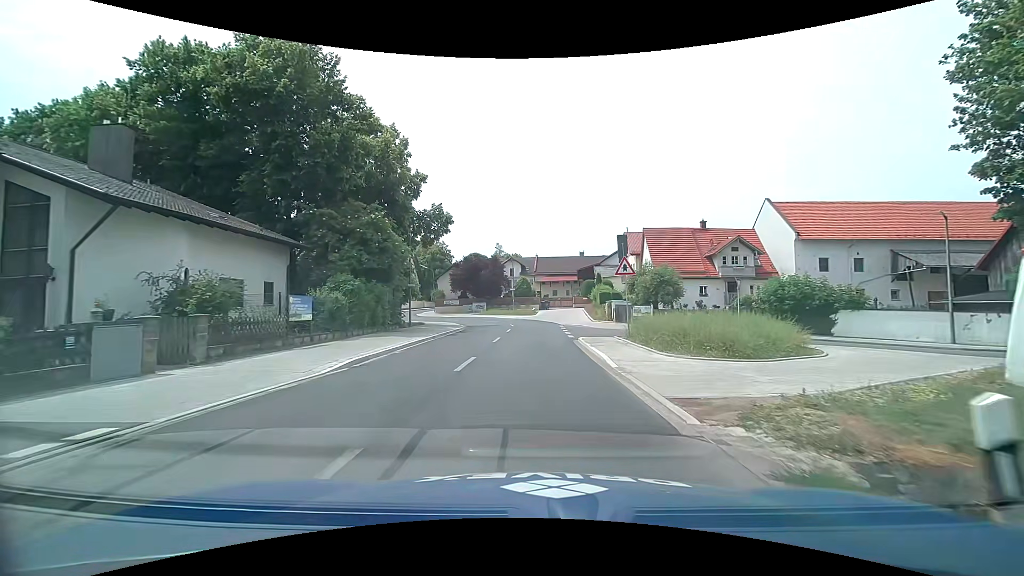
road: tertiary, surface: asphalt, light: Day
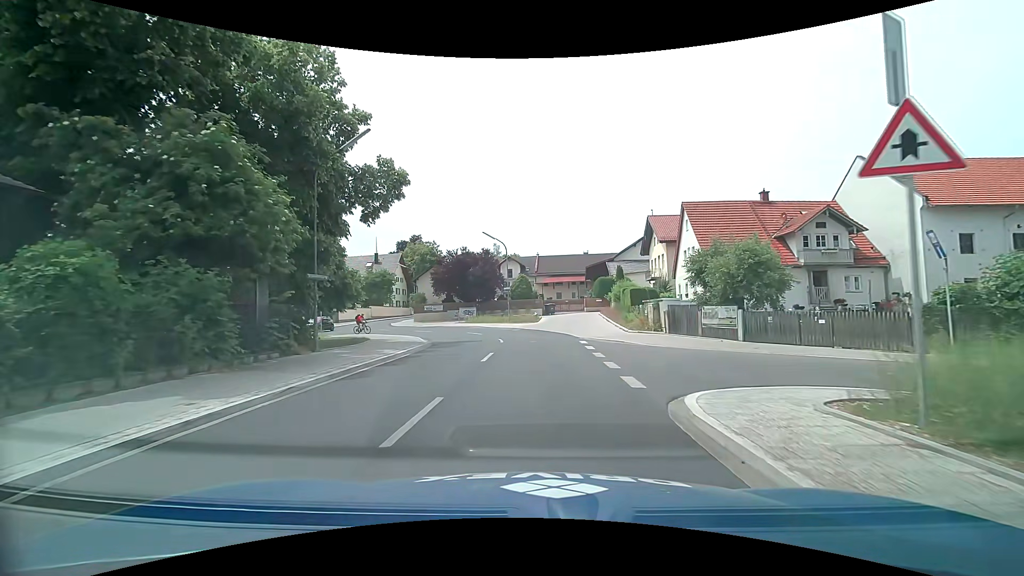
(-0.1, +14.7) m; 0°
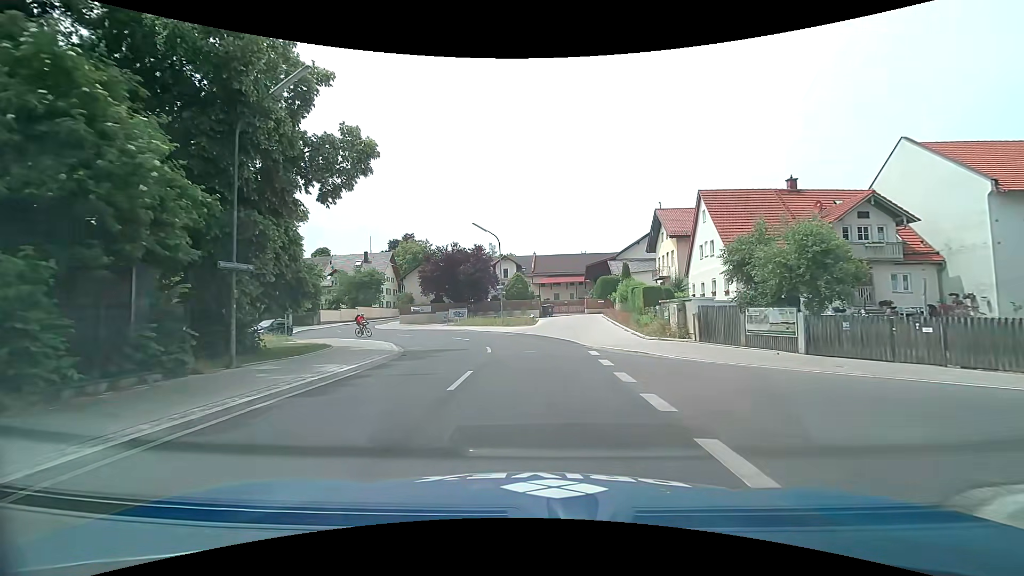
(0.0, +4.9) m; 0°
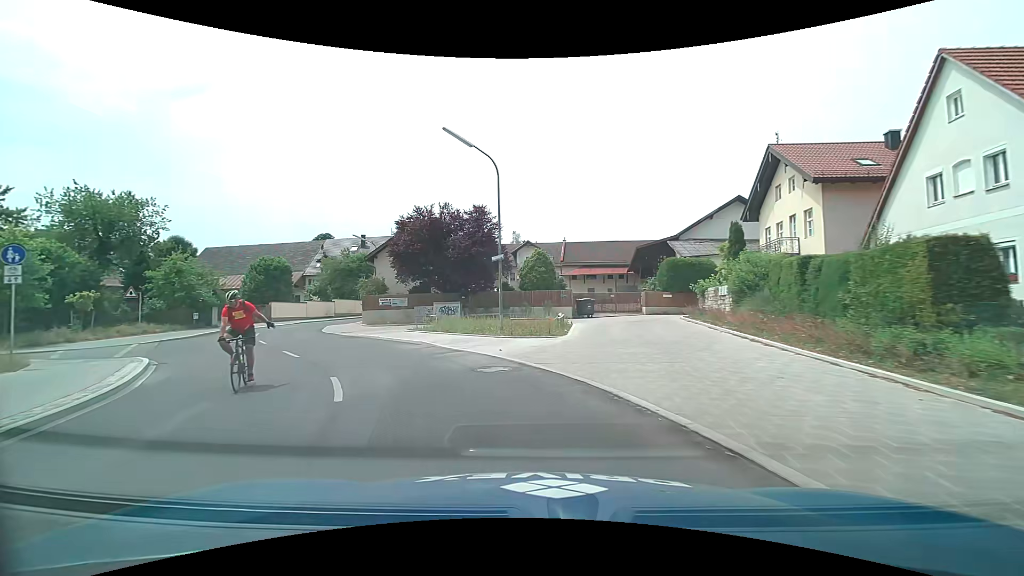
(0.0, +19.4) m; -2°
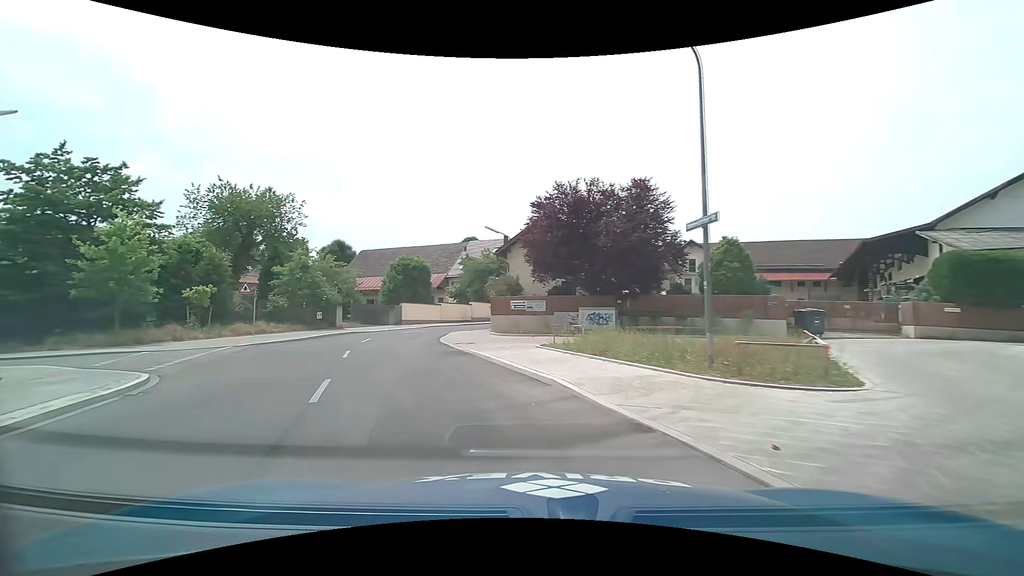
(-1.3, +8.8) m; -18°
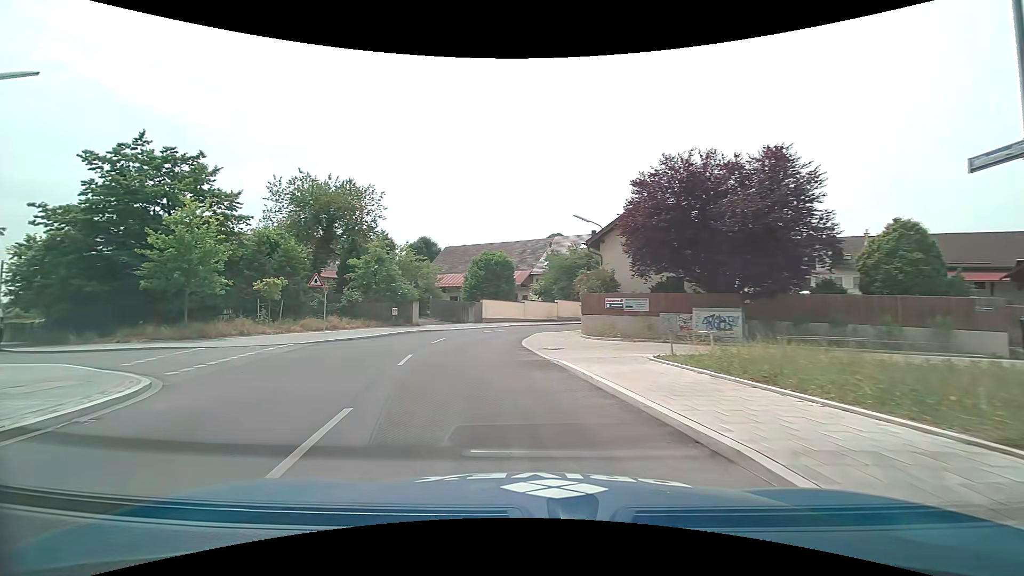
(-0.4, +4.2) m; -10°
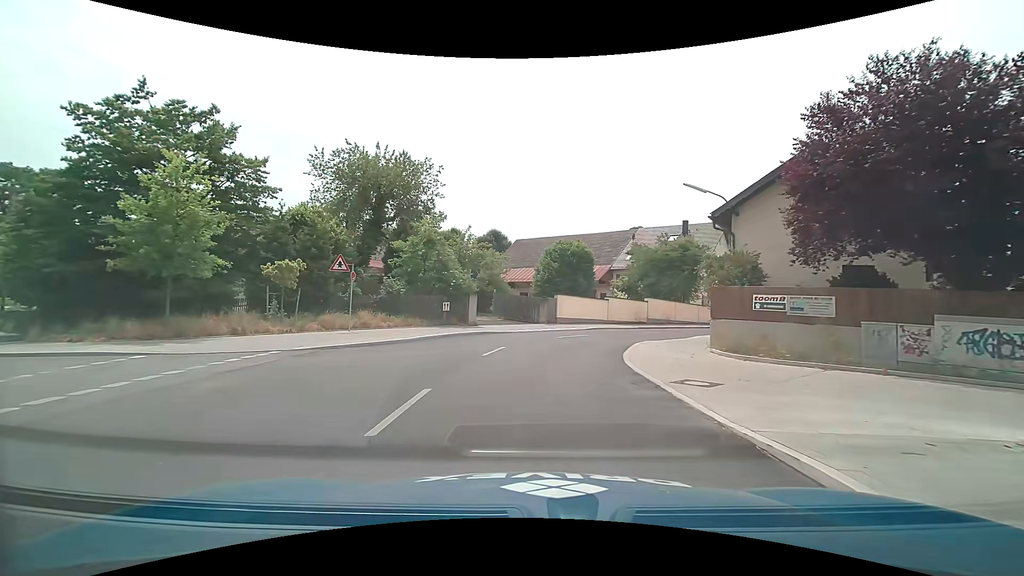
(-0.6, +8.1) m; -7°
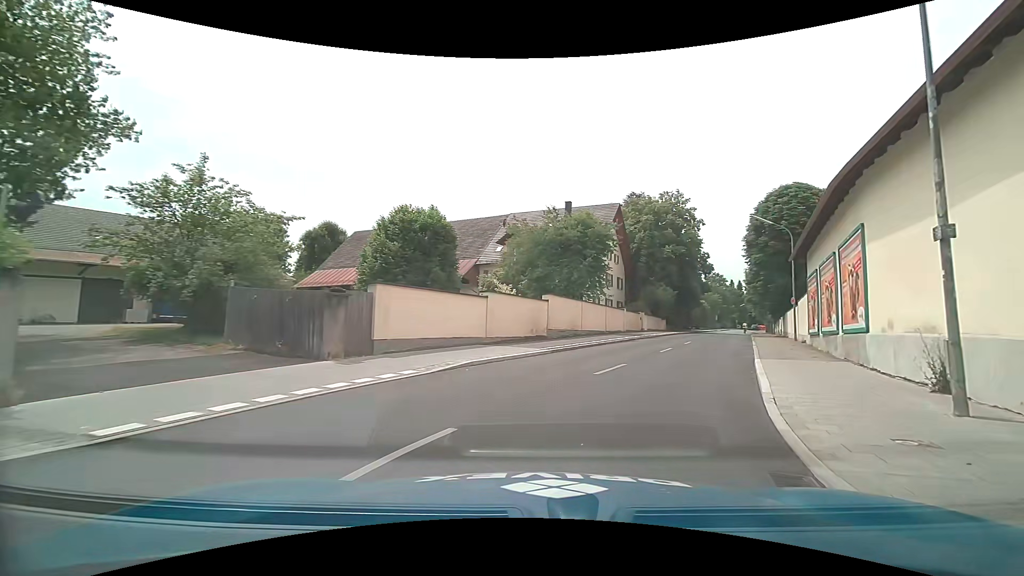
(+1.7, +19.7) m; +15°
